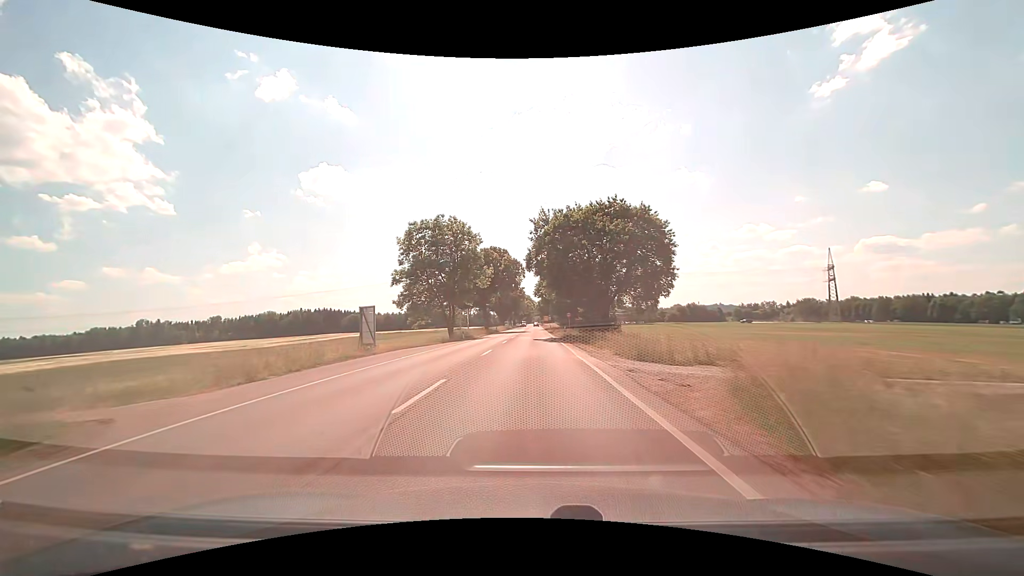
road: secondary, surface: asphalt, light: Day
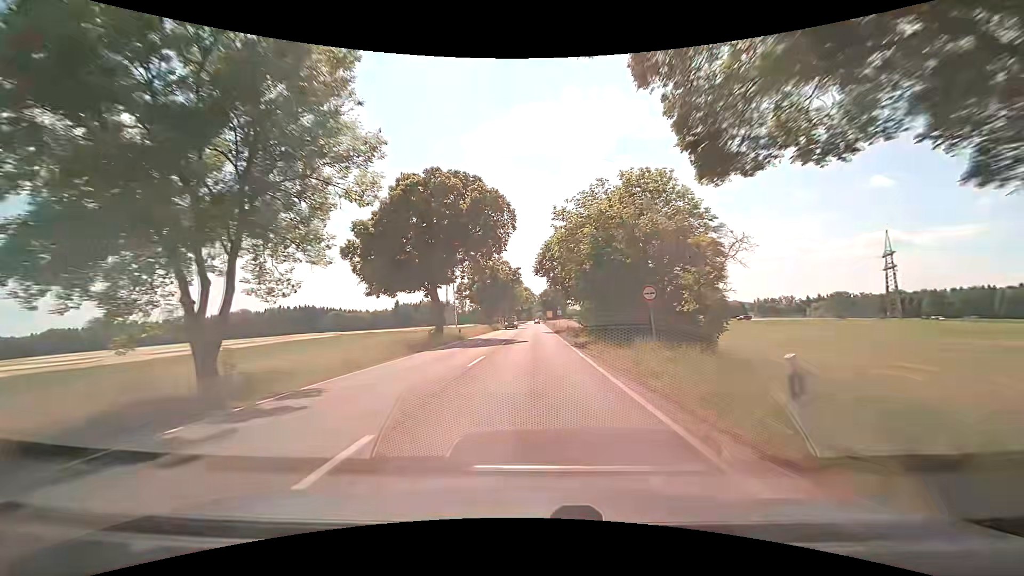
(+0.2, +41.9) m; 0°
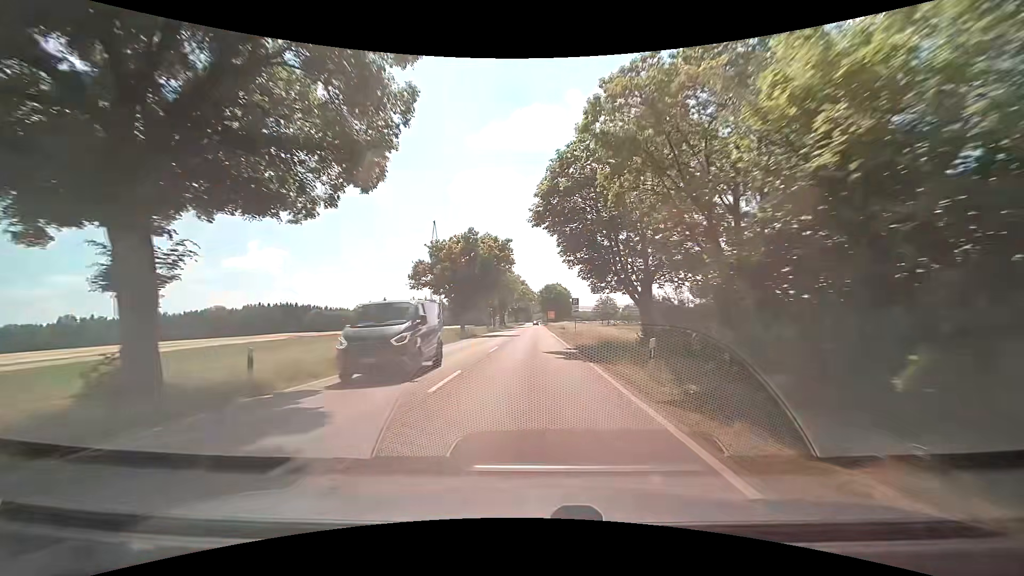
(0.0, +31.2) m; 0°
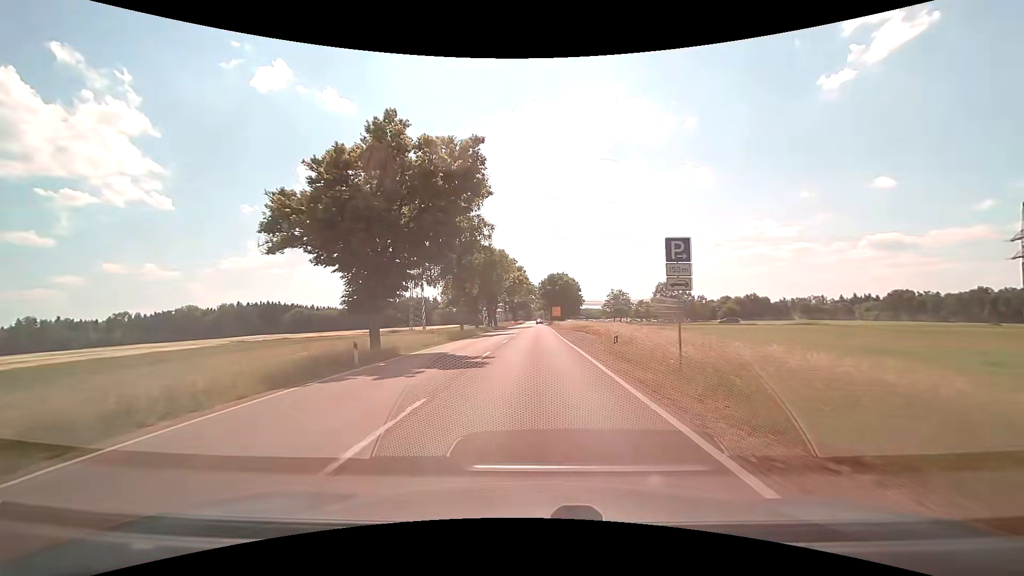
(+0.1, +30.4) m; 0°
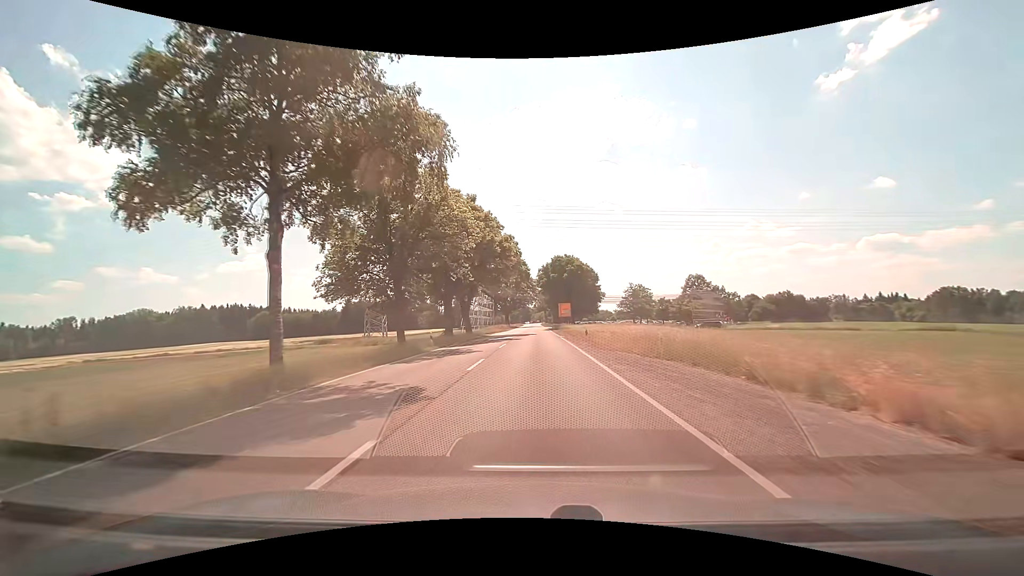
(+0.1, +39.0) m; 0°
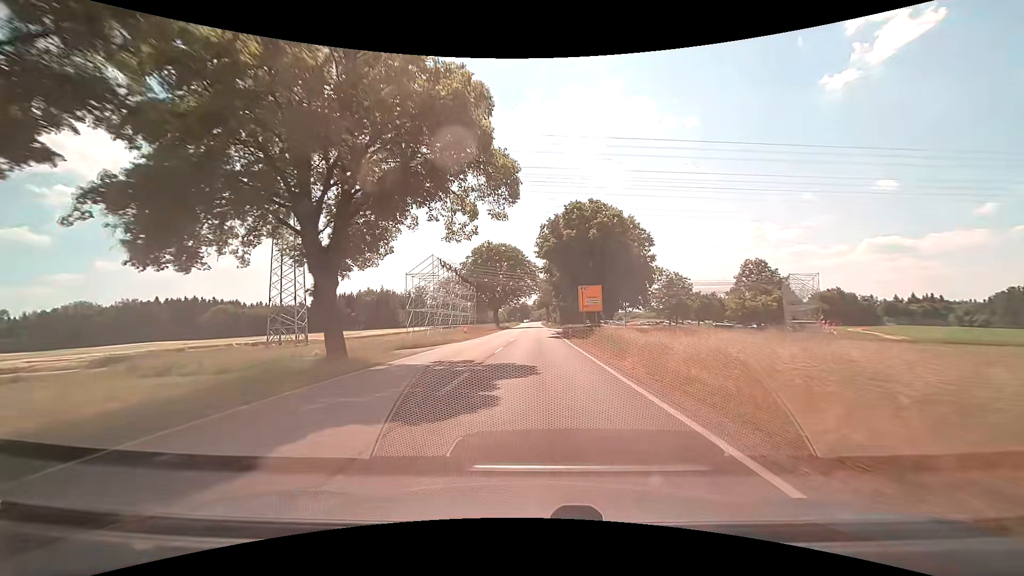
(+0.1, +40.3) m; 0°
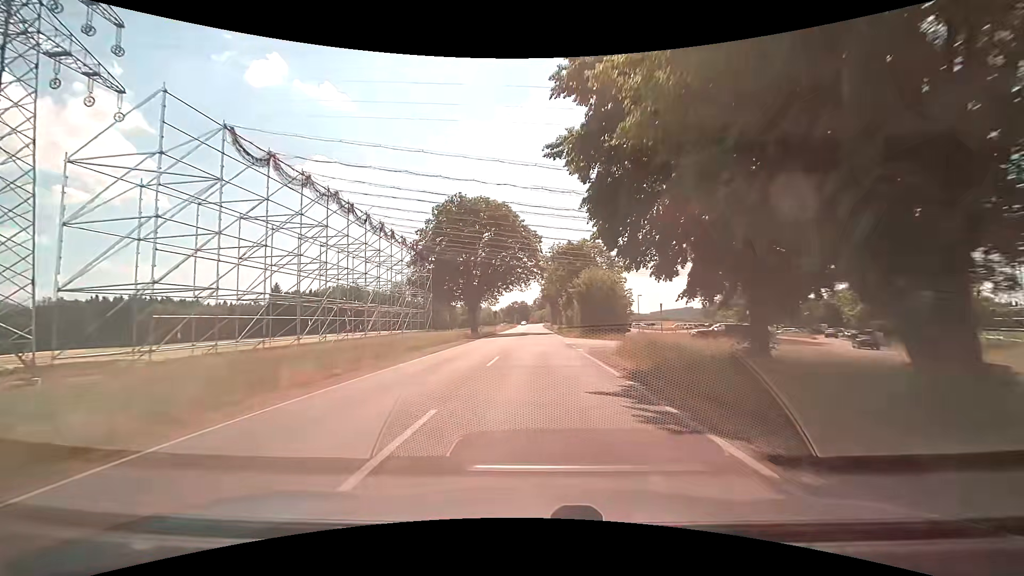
(0.0, +41.7) m; 0°
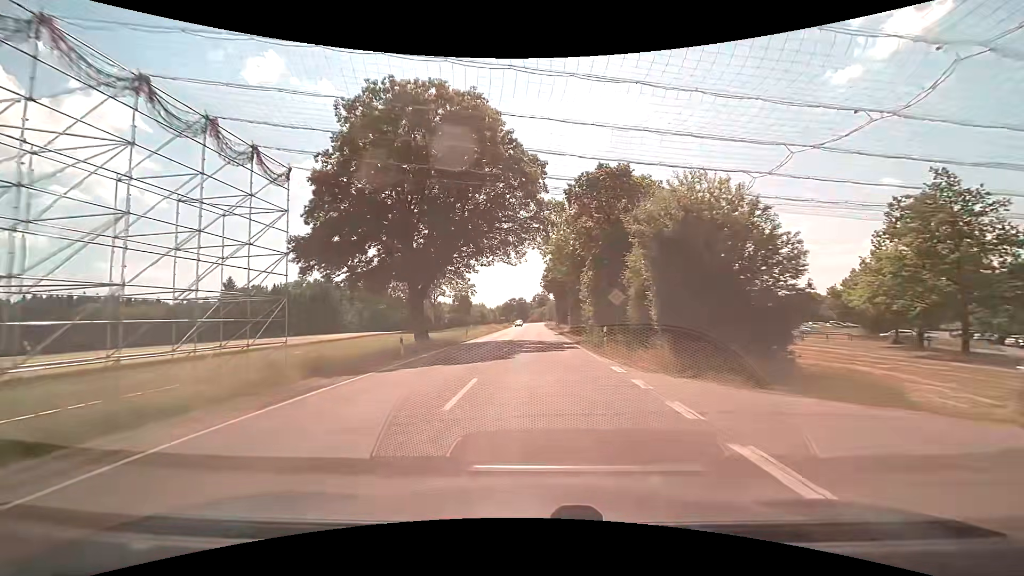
(0.0, +32.0) m; 0°
(0, +10) (0, +20) (0, +30) (0, +40) (0, +50) (0, +60) (0, +70) (0, +80) (+1, +90) (+1, +100) m
